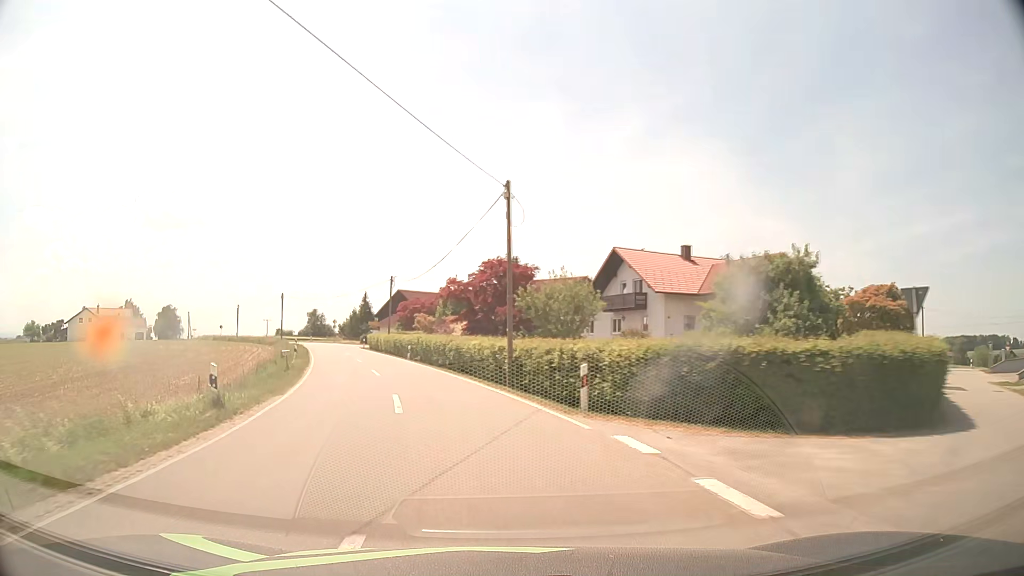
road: tertiary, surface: asphalt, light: Day
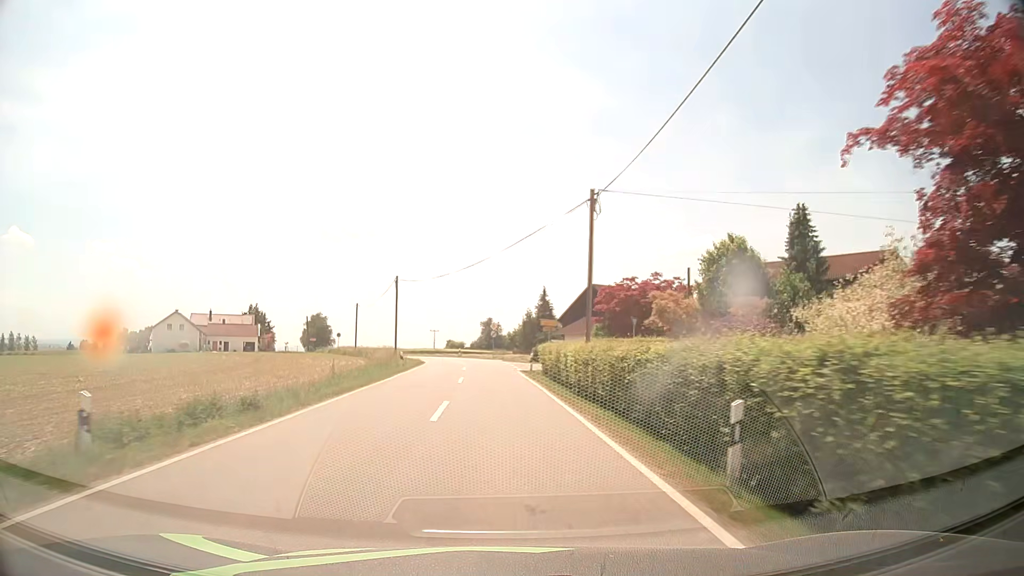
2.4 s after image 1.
(-6.4, +35.8) m; -16°
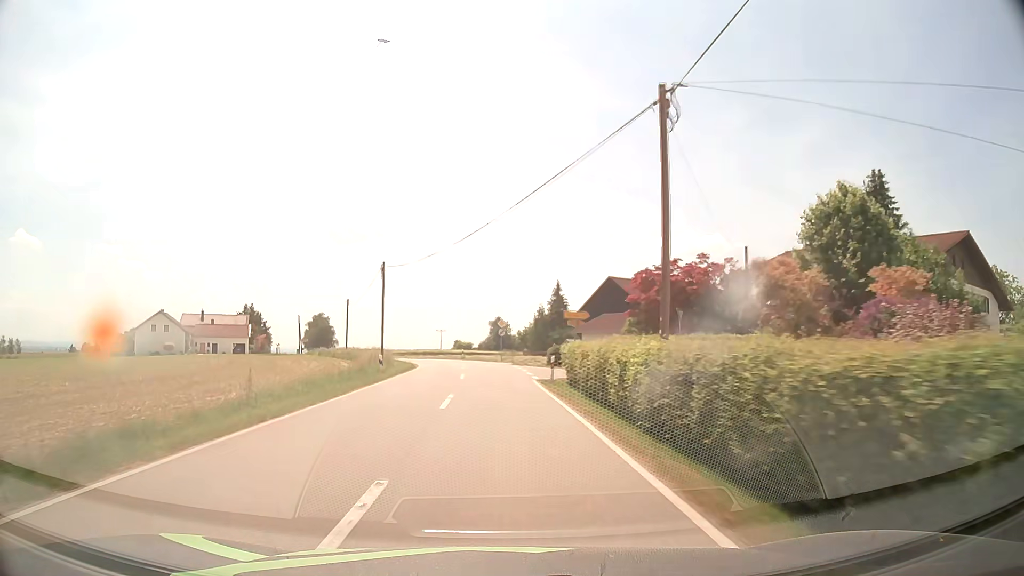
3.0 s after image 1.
(-0.1, +9.4) m; -1°
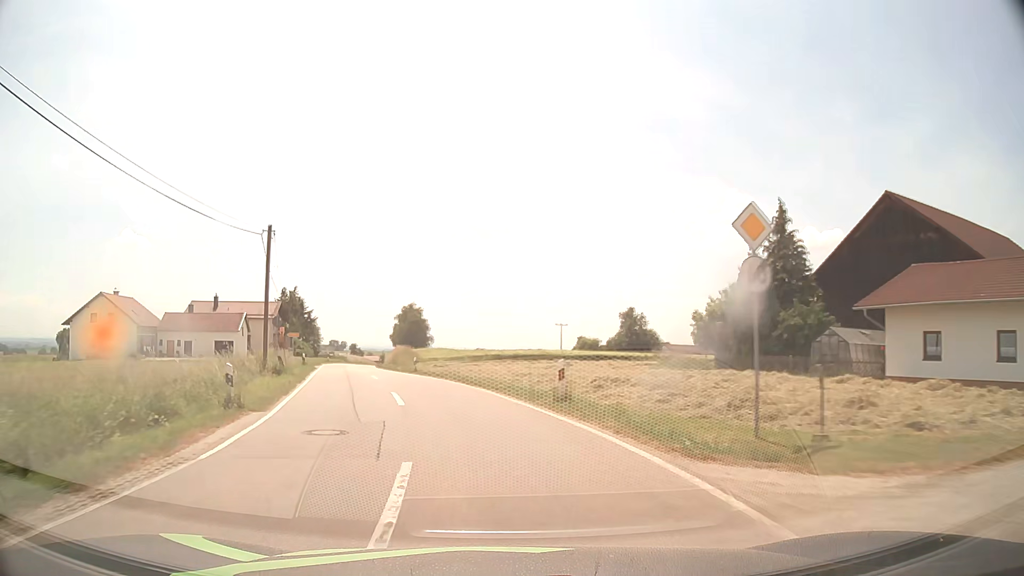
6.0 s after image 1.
(-2.1, +47.1) m; -10°
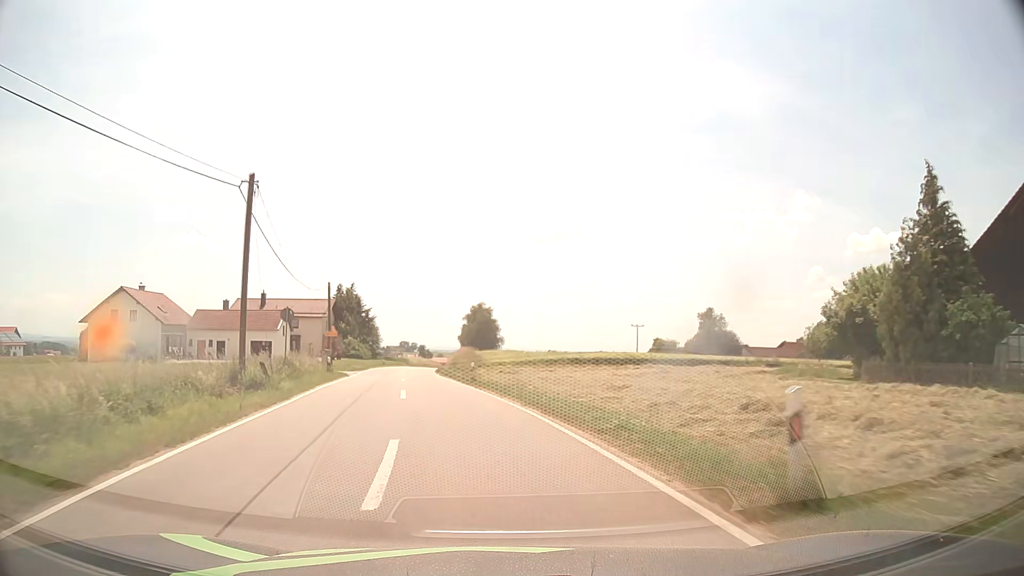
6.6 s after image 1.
(-0.5, +9.5) m; -6°
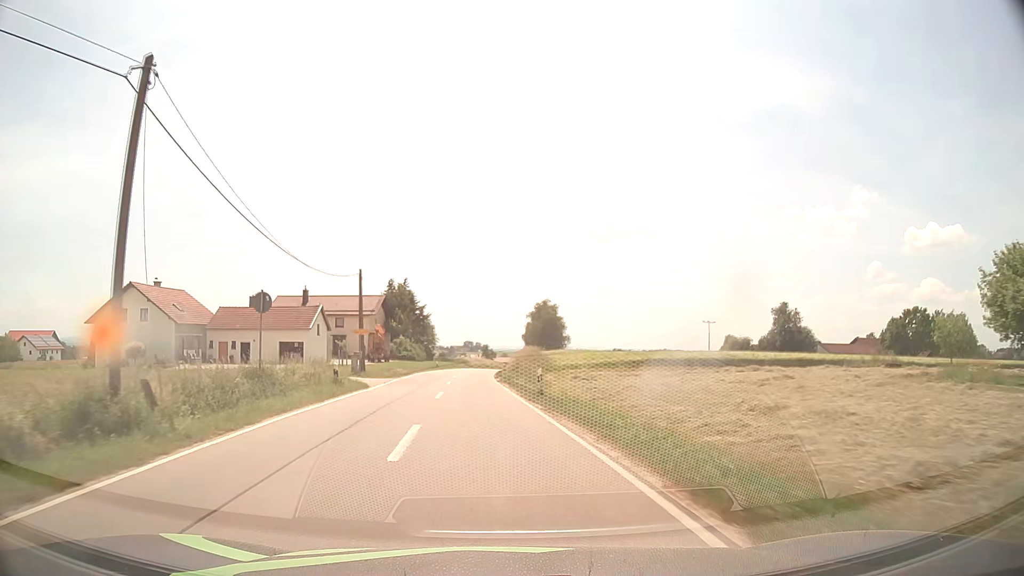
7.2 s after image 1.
(-0.5, +9.7) m; -6°
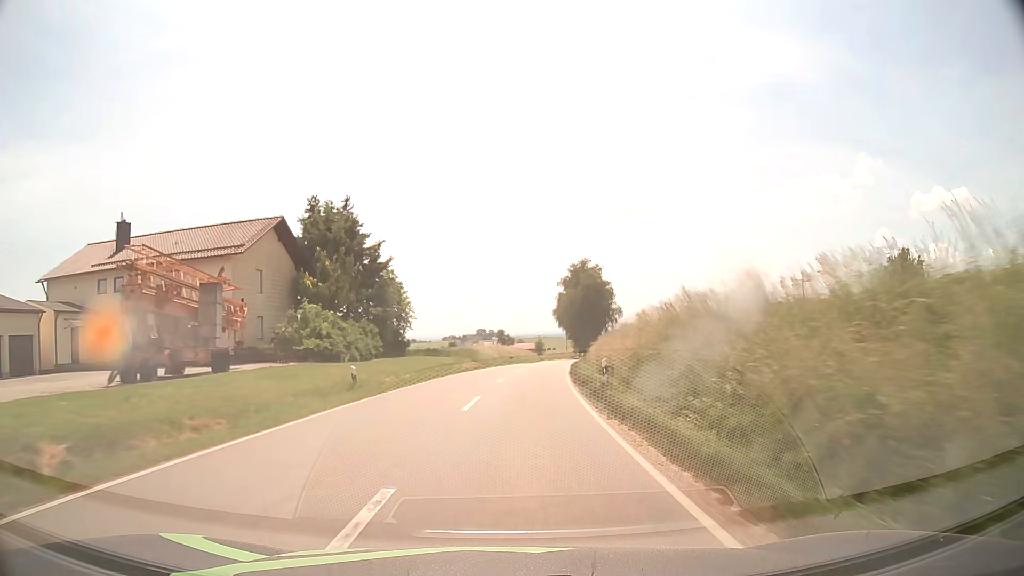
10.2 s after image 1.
(-2.7, +53.8) m; -1°
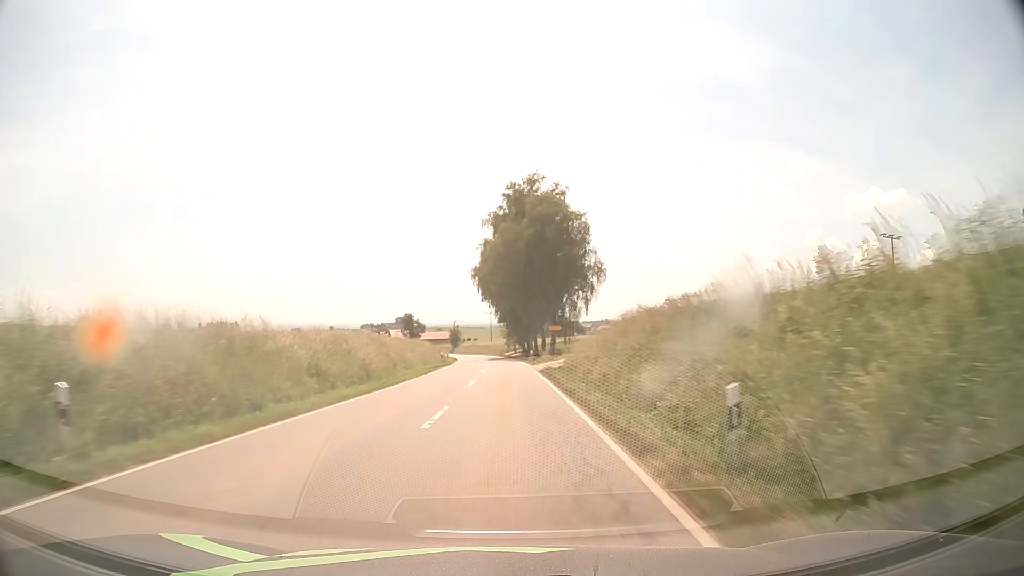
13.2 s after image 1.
(+4.4, +62.1) m; +6°
(0, +10) (0, +20) (0, +30) (0, +40) (0, +50) (-1, +60) (-1, +70) (-2, +80) (-3, +90) (-4, +100) m
